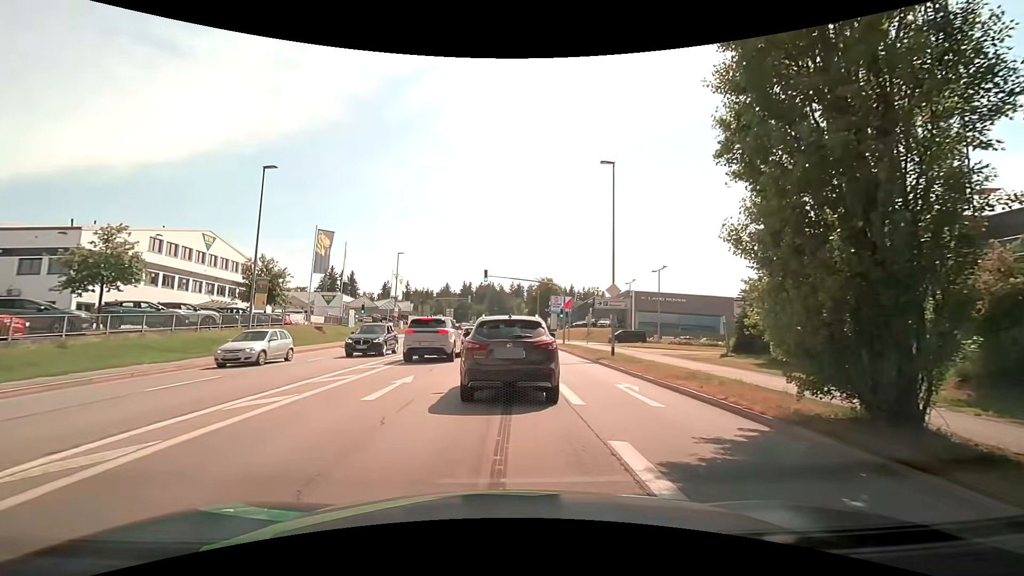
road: tertiary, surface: asphalt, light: Day
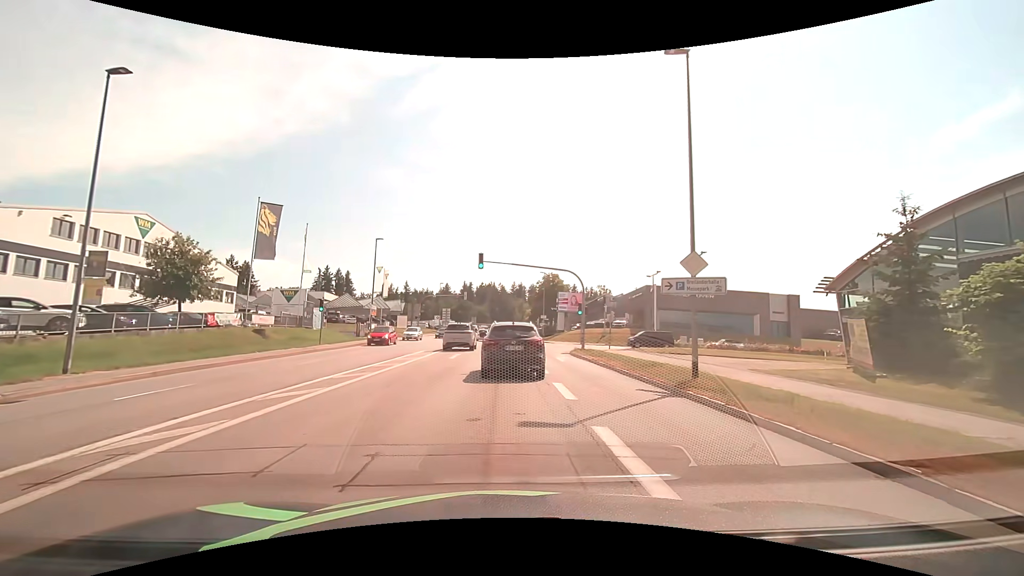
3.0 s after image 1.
(-0.2, +10.9) m; +1°
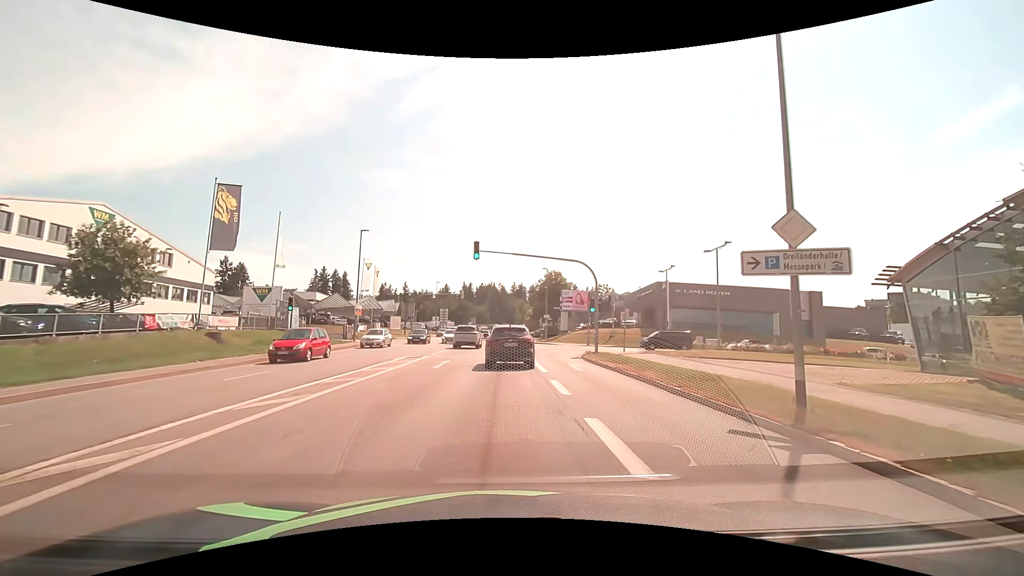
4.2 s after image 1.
(-0.2, +5.4) m; -1°
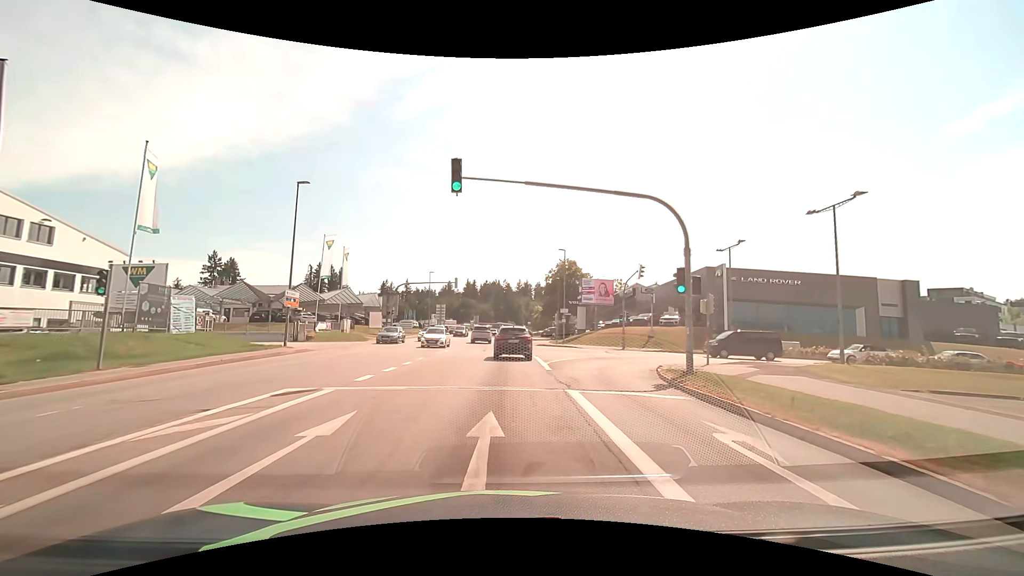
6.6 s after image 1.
(-0.3, +15.4) m; -2°
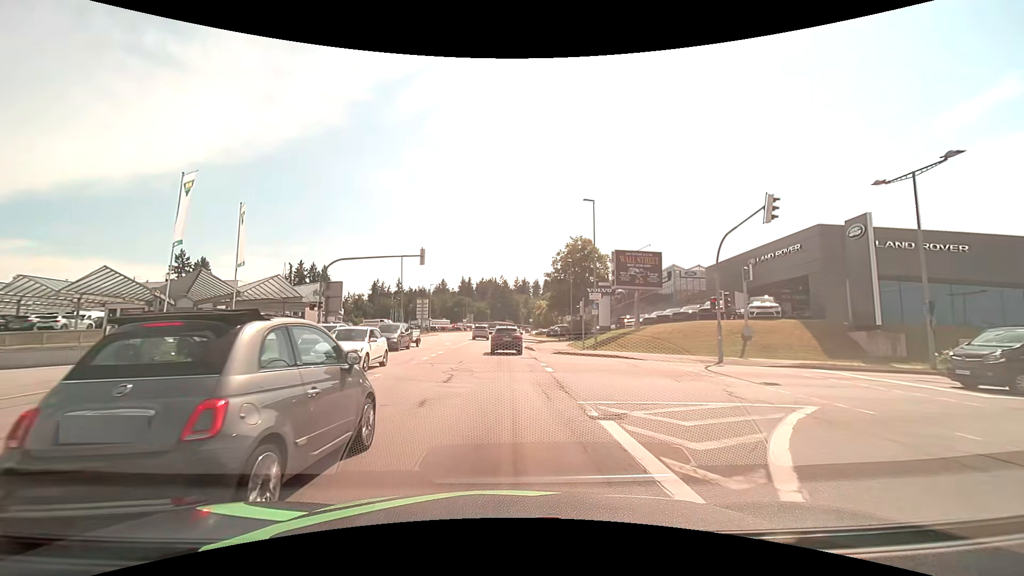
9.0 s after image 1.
(+0.2, +20.2) m; +1°
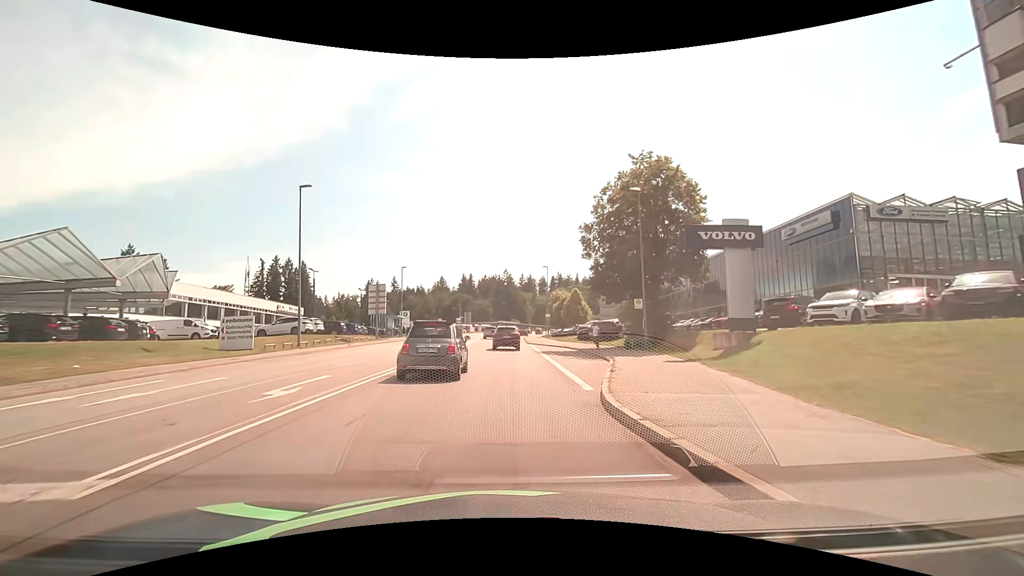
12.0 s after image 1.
(-0.3, +32.6) m; 0°
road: secondary
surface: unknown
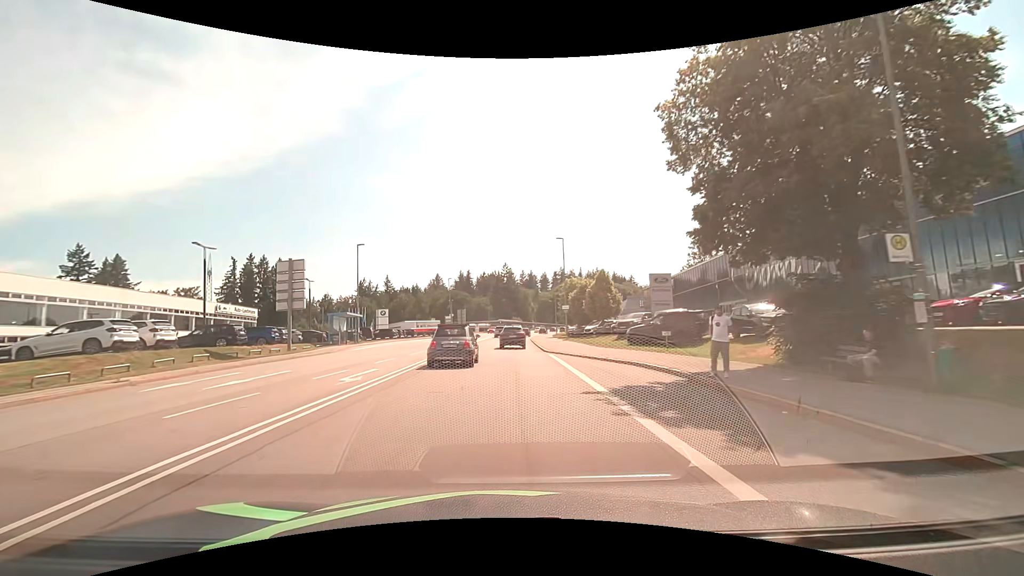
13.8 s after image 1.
(-0.2, +21.3) m; -1°
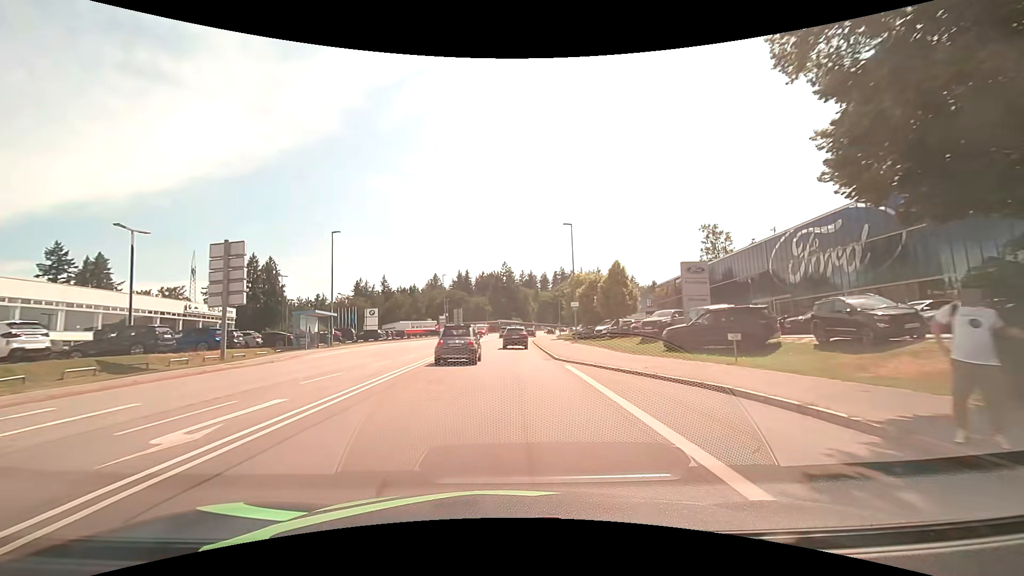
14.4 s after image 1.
(0.0, +7.3) m; 0°
(0, +10) (0, +20) (0, +30) (+1, +40) (+1, +50) (+1, +60) (+2, +70) (+3, +80) (+4, +90) (+5, +100) m
